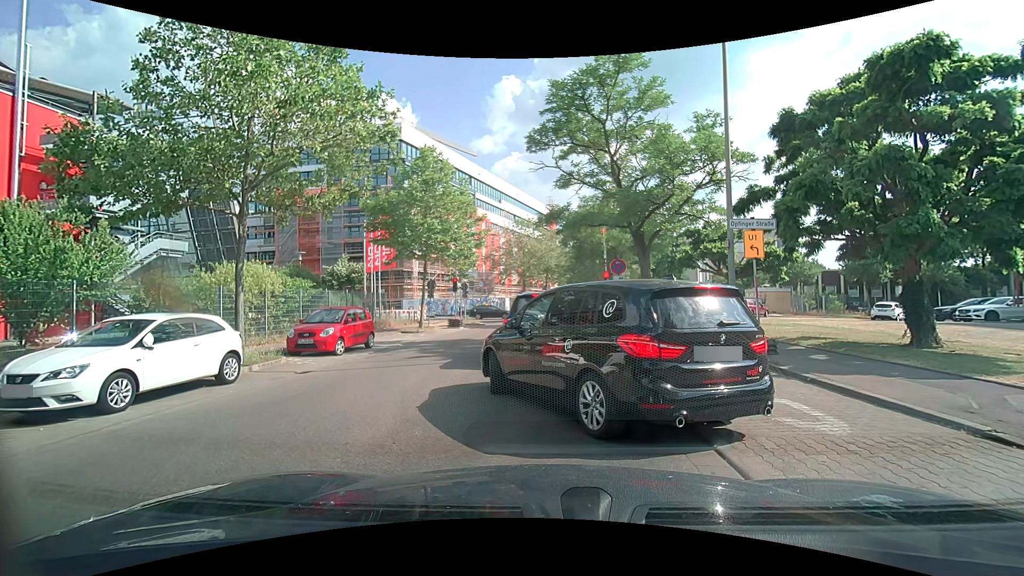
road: unclassified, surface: asphalt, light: Day
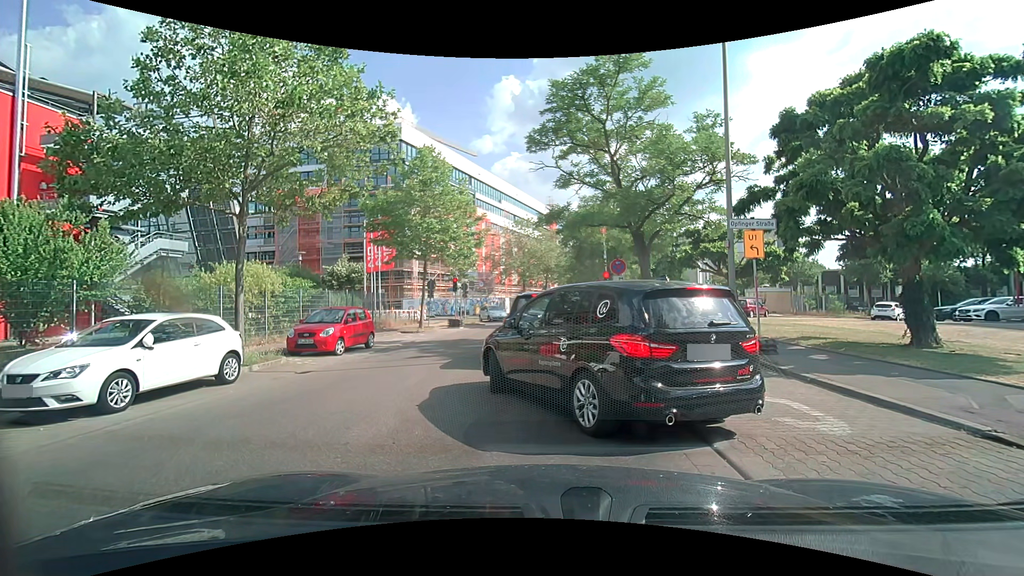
(0.0, 0.0) m; 0°
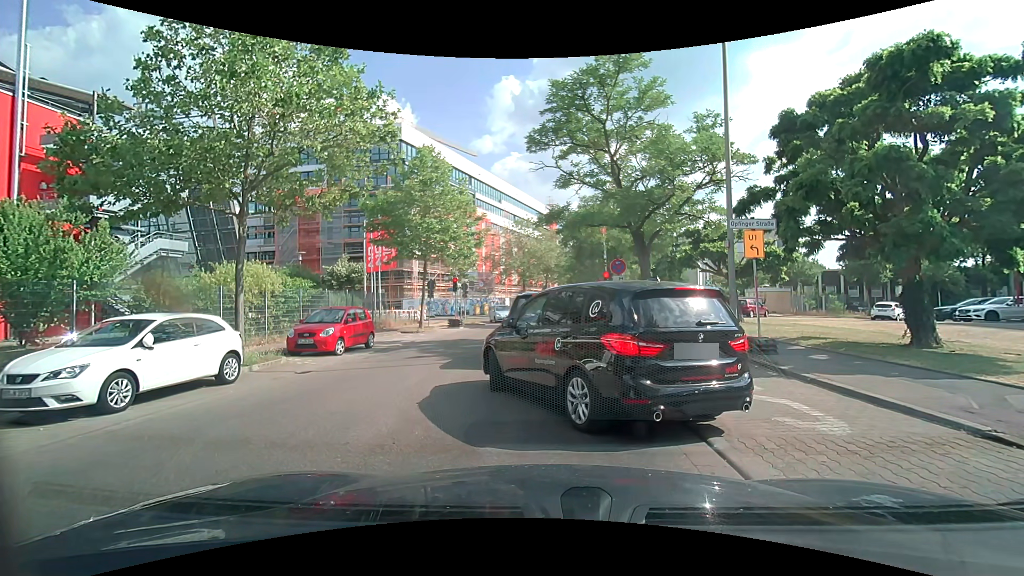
(0.0, 0.0) m; 0°
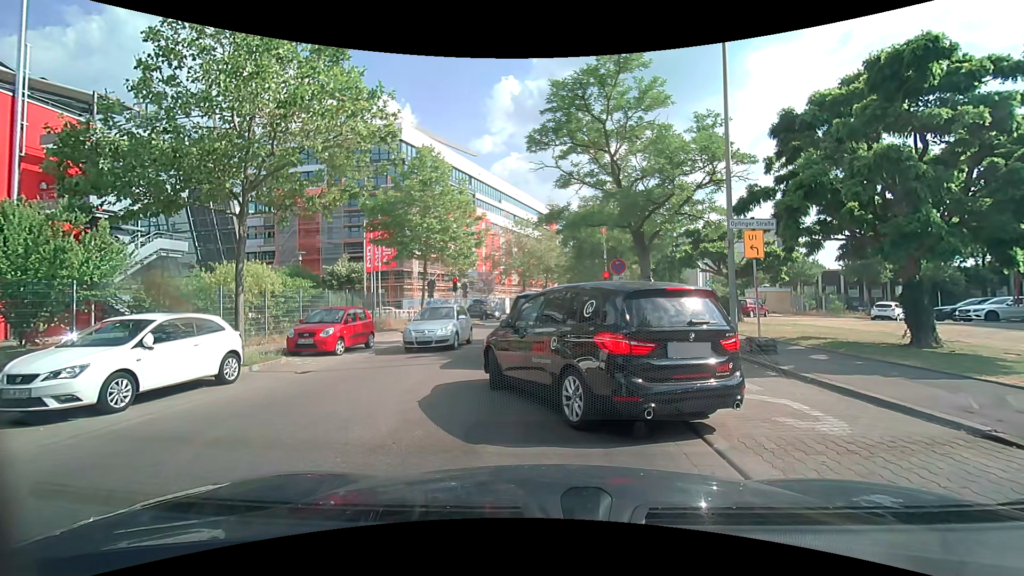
(0.0, 0.0) m; 0°
